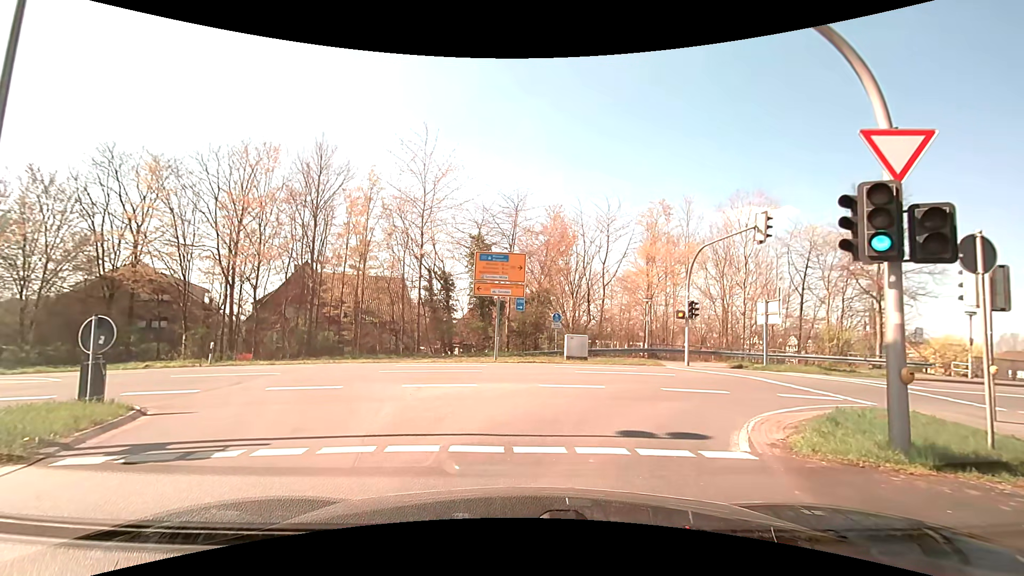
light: Day
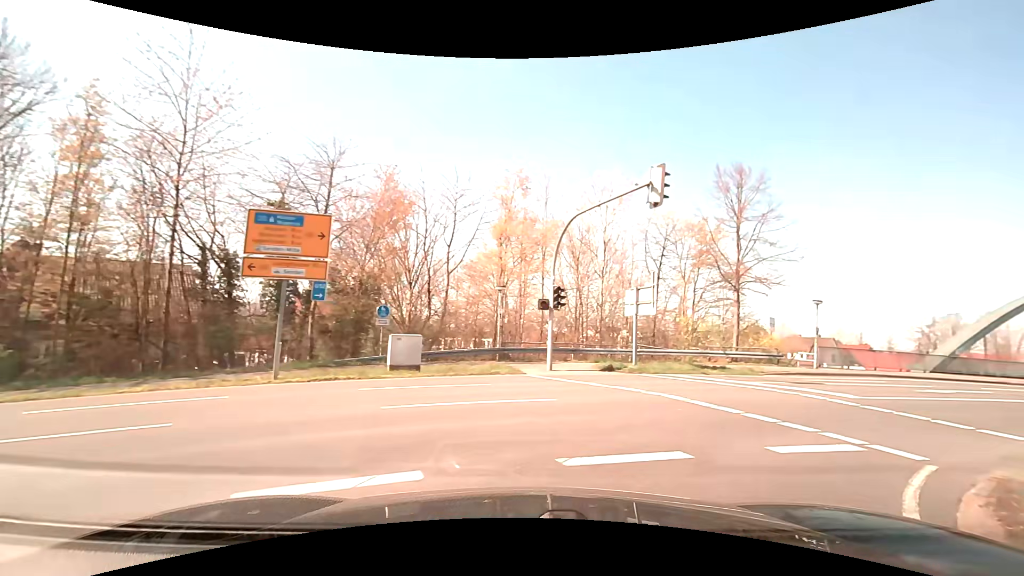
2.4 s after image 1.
(+0.6, +7.8) m; +15°
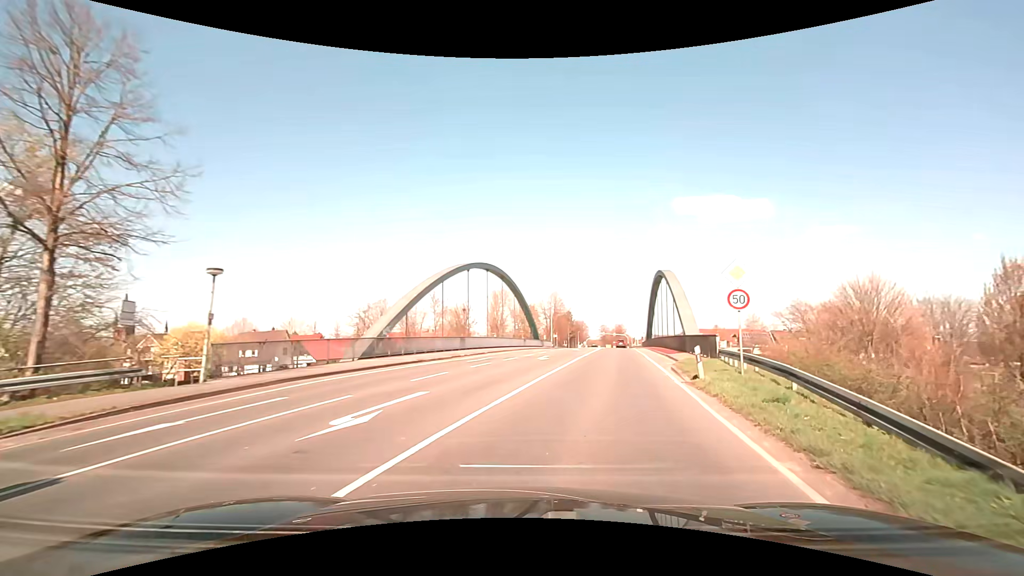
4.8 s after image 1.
(+7.7, +12.0) m; +56°
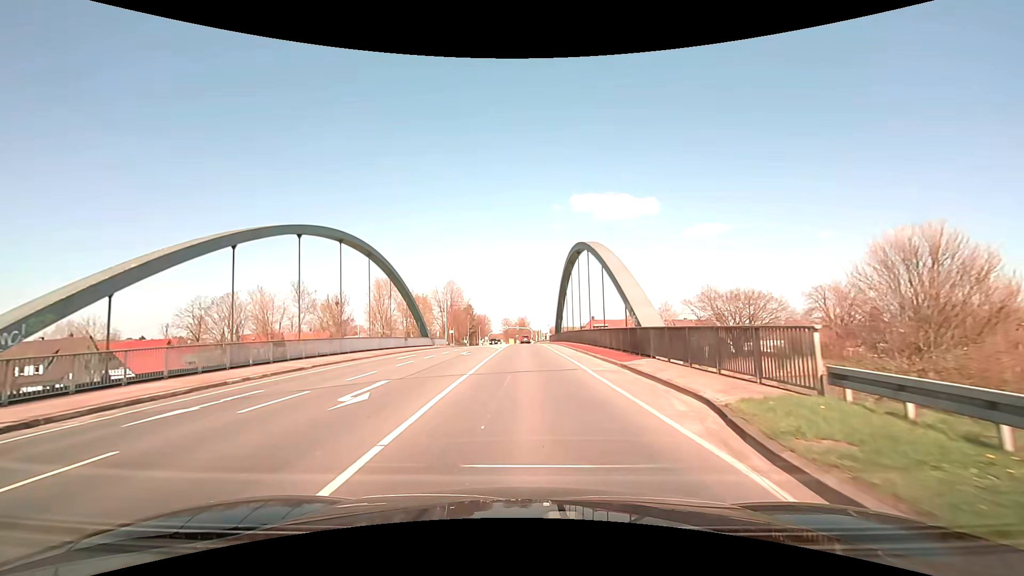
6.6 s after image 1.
(+2.1, +16.5) m; +10°
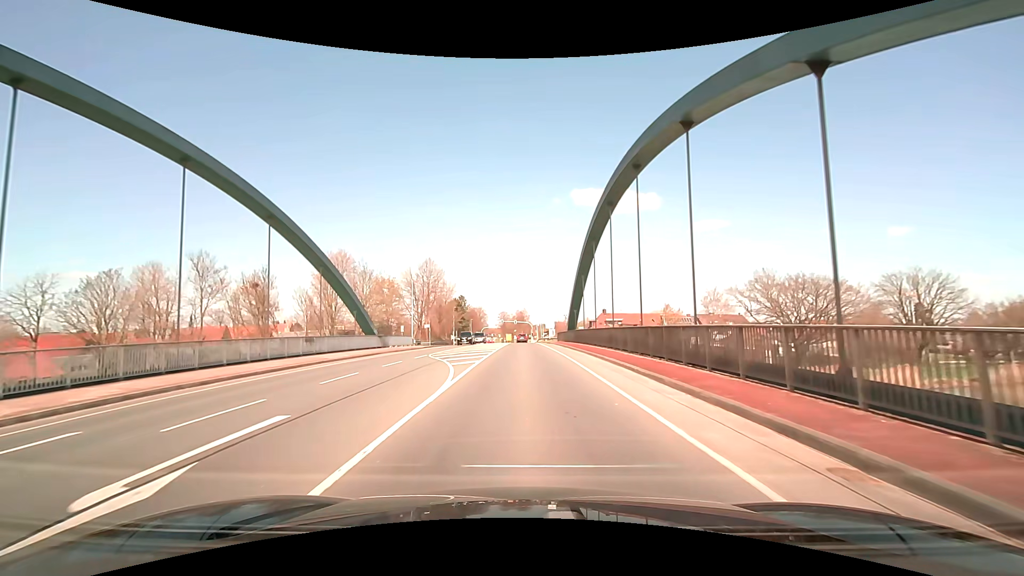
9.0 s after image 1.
(+0.1, +25.9) m; 0°
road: primary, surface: asphalt
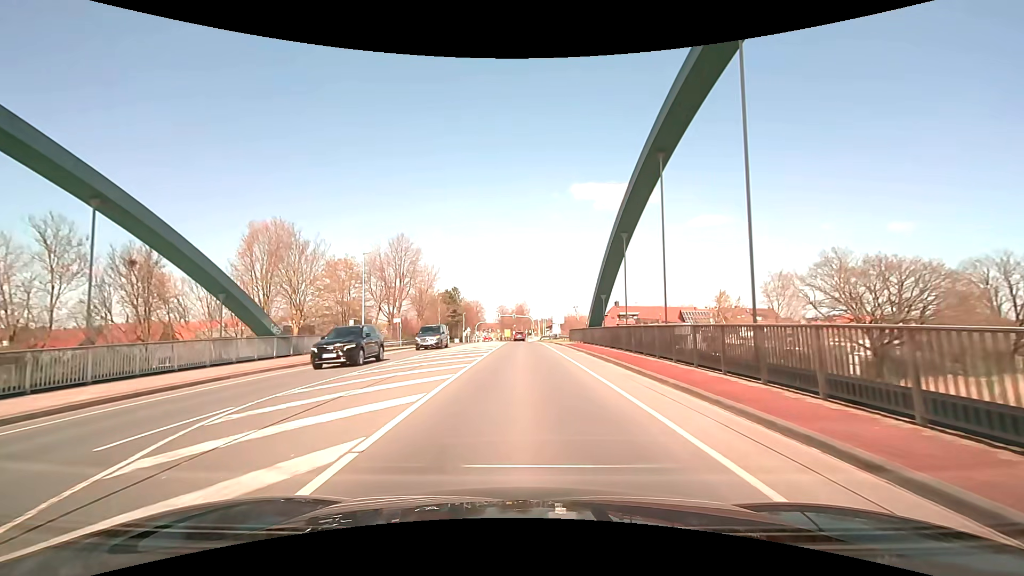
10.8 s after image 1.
(+0.1, +18.8) m; 0°
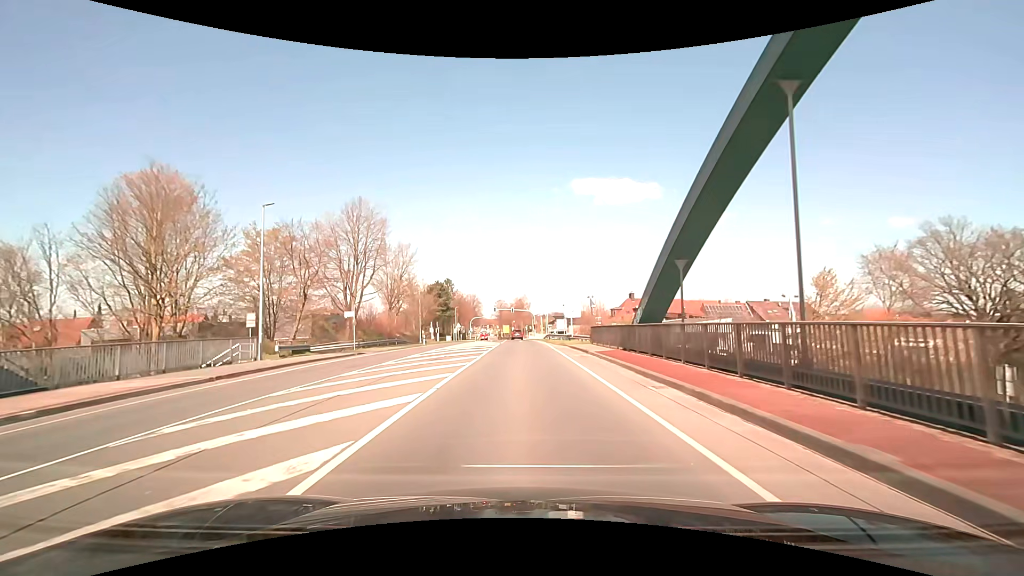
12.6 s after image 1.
(+0.1, +16.6) m; 0°
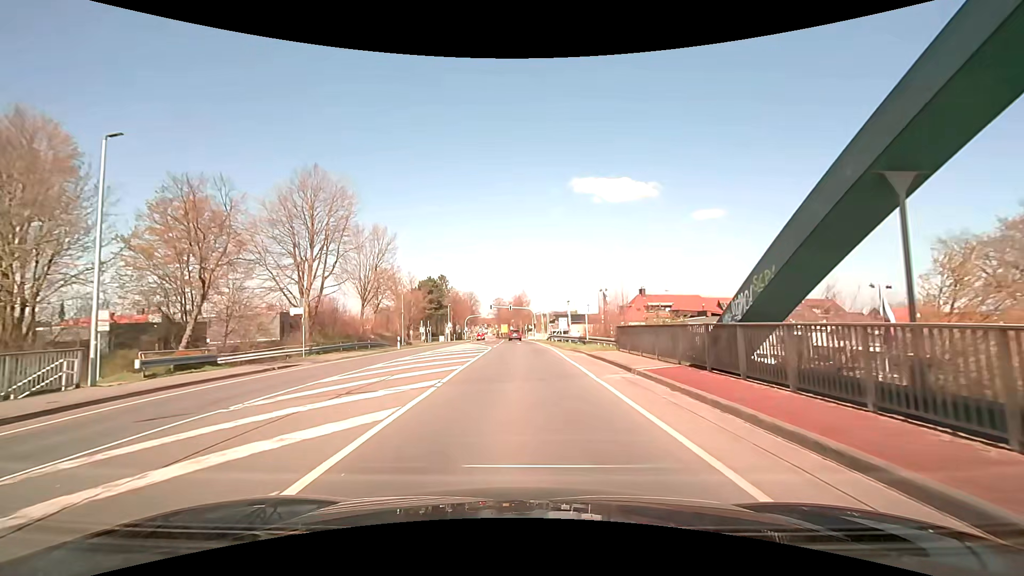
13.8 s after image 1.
(0.0, +10.1) m; 0°
(0, +10) (0, +20) (0, +30) (0, +40) (0, +50) (-1, +60) (-1, +70) (-1, +80) (-2, +90) (-2, +100) m
